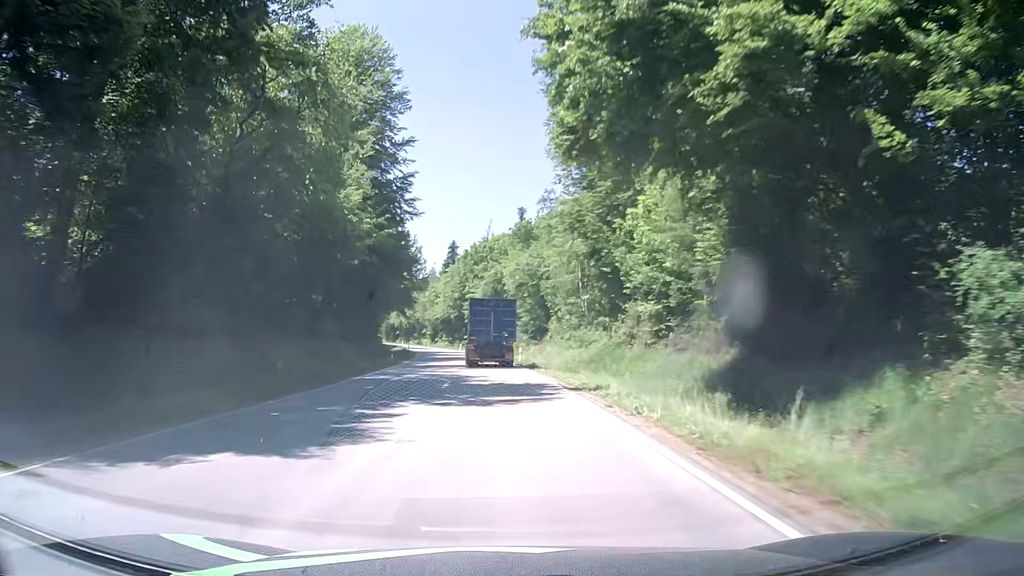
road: secondary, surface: asphalt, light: Day
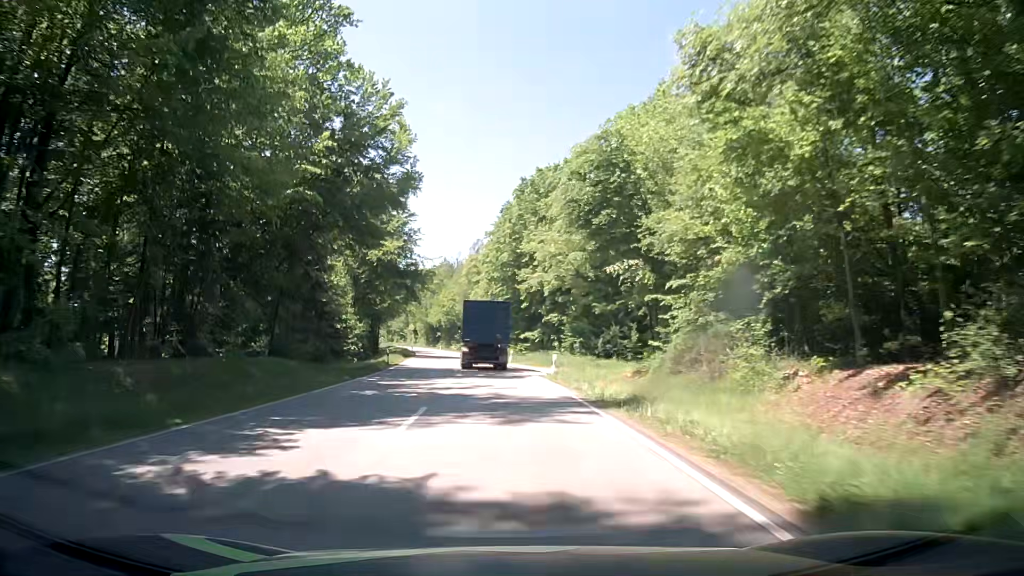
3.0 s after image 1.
(-2.1, +58.1) m; -5°
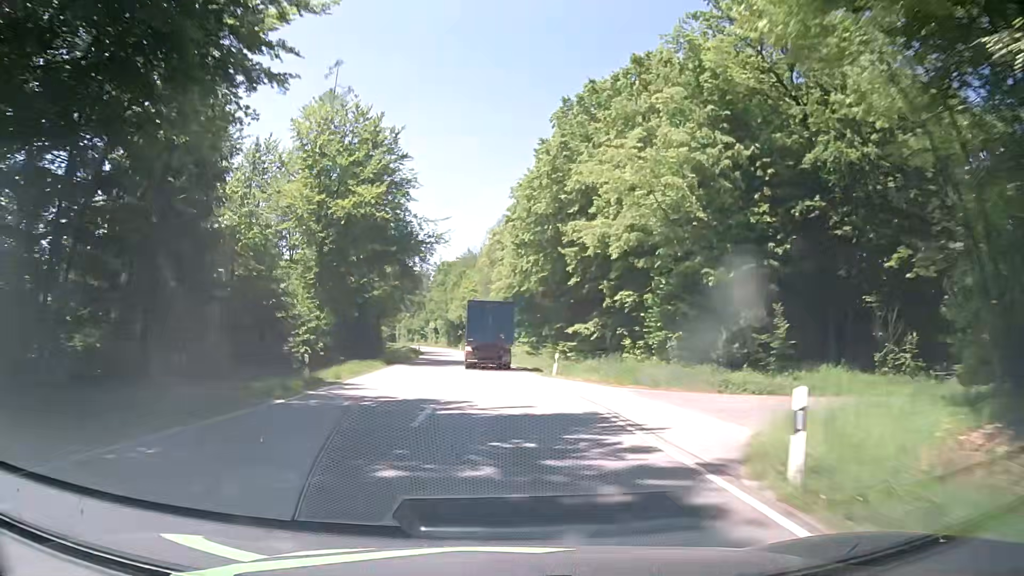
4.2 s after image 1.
(-0.6, +23.3) m; -2°
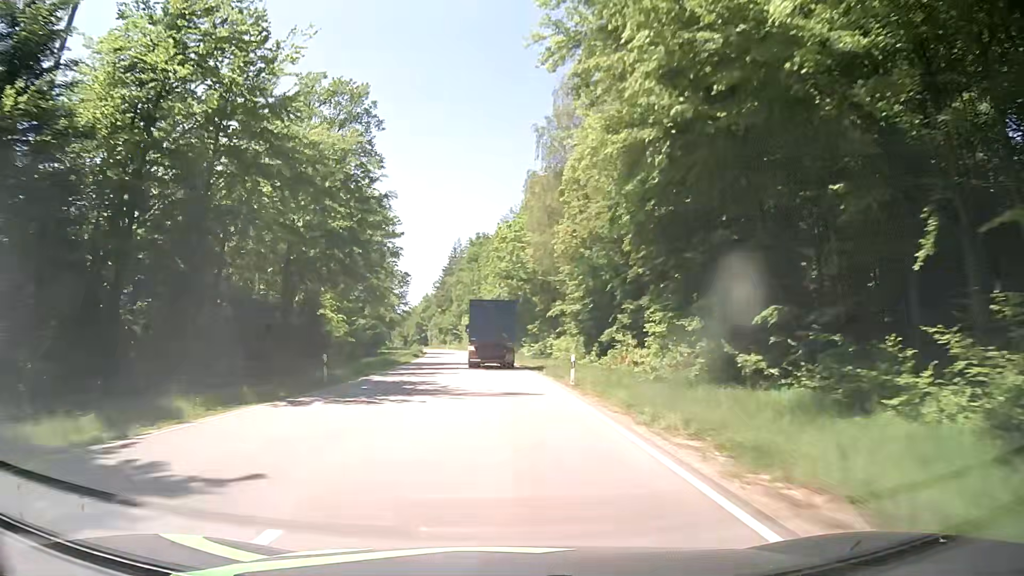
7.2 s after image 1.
(-2.8, +58.5) m; -5°
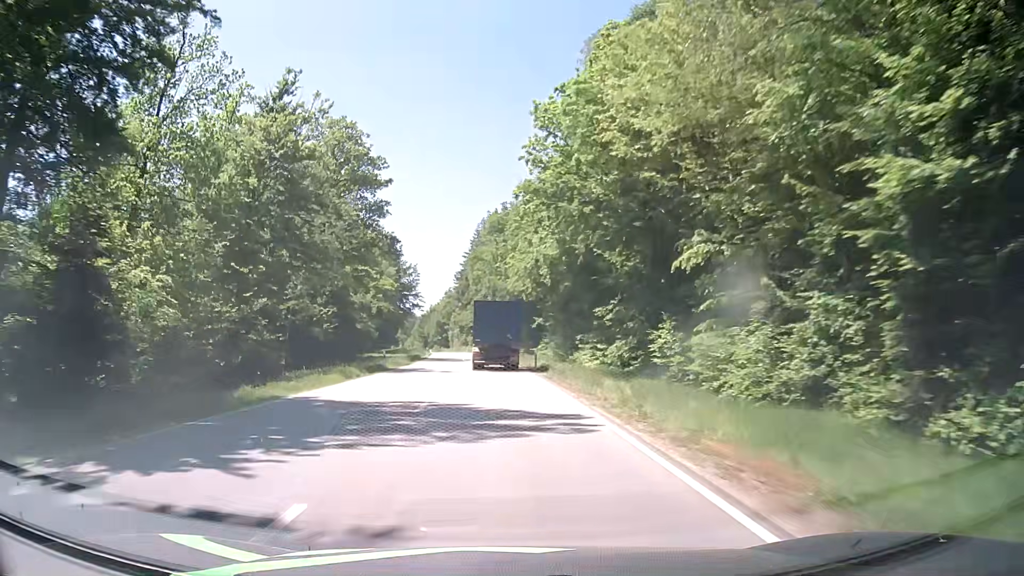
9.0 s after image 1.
(-0.9, +35.3) m; -3°
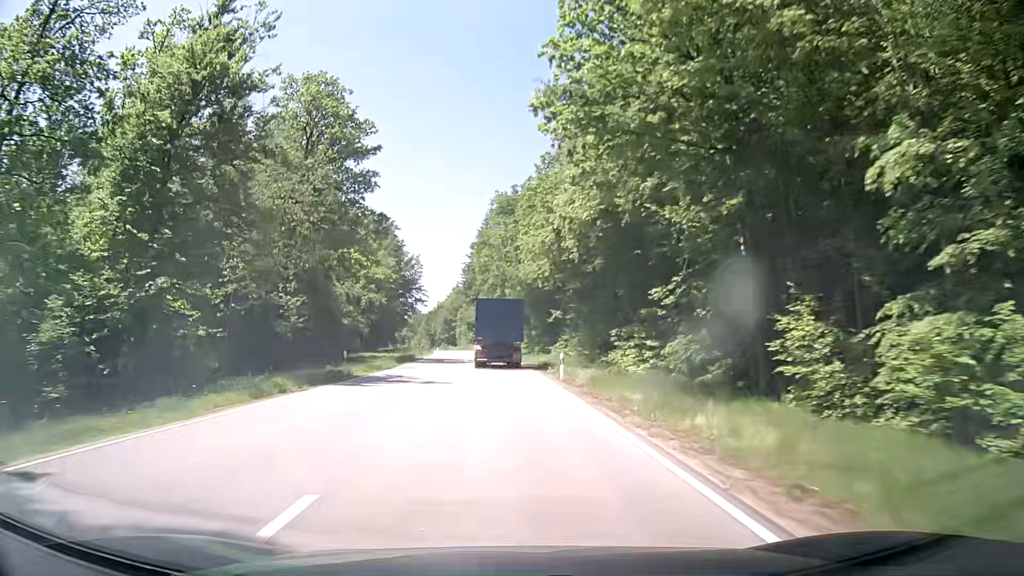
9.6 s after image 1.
(0.0, +11.8) m; -1°
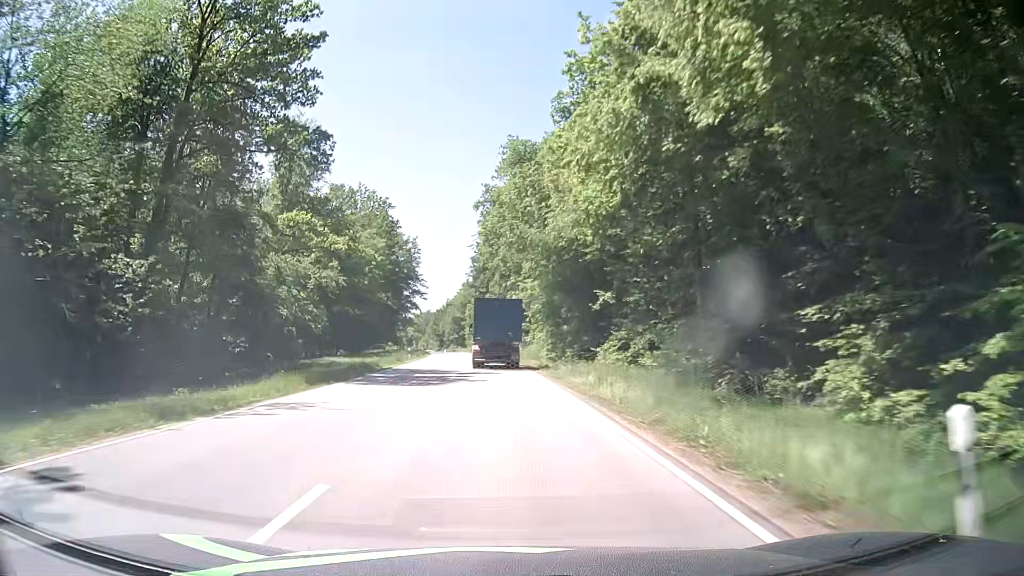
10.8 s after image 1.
(-0.2, +23.5) m; -1°
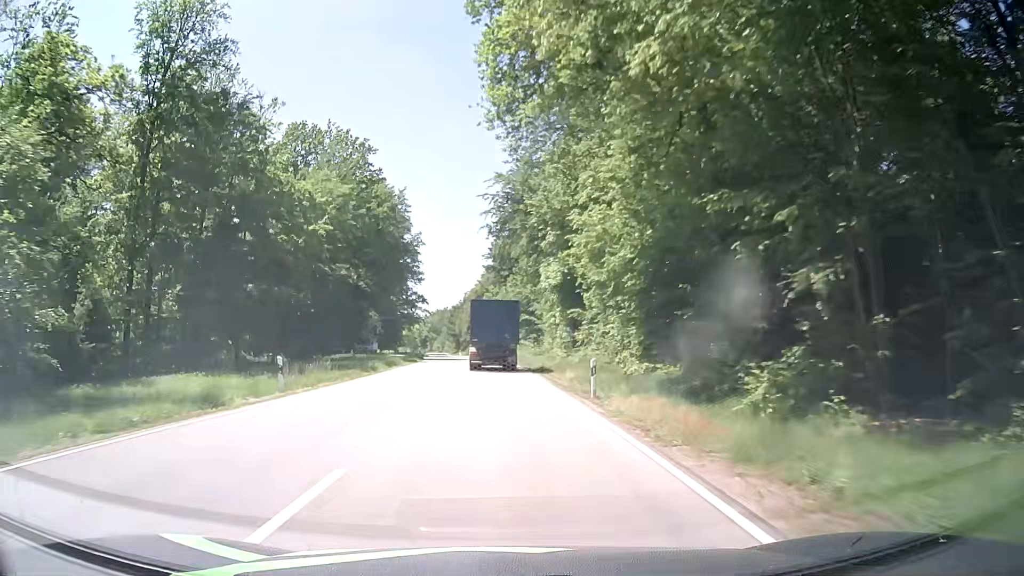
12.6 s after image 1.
(-0.4, +35.3) m; -2°
(0, +10) (0, +20) (-1, +30) (-1, +40) (-1, +50) (-2, +60) (-3, +70) (-4, +80) (-5, +90) (-6, +100) m
